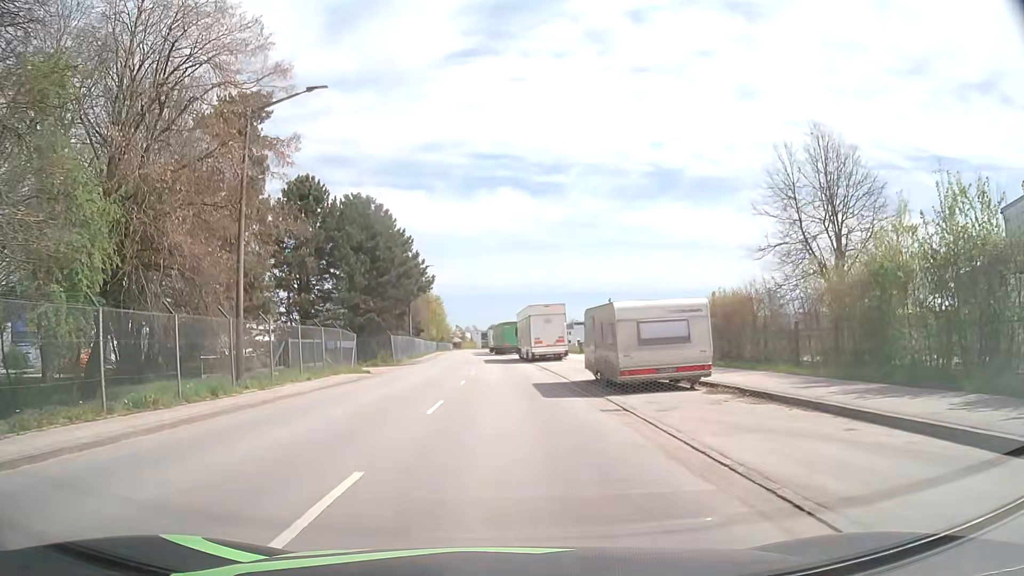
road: tertiary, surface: asphalt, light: Day
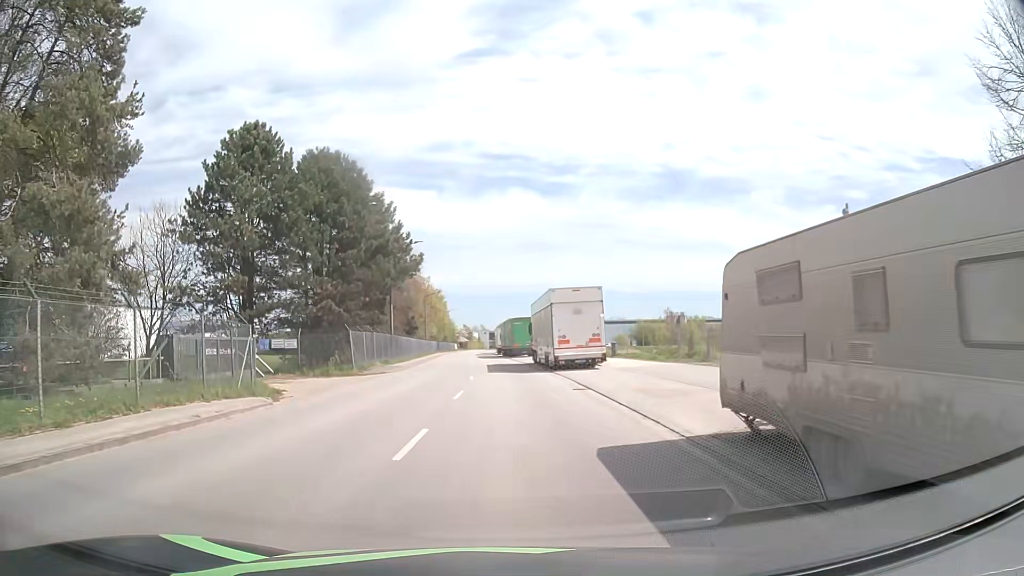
(0.0, +14.3) m; 0°
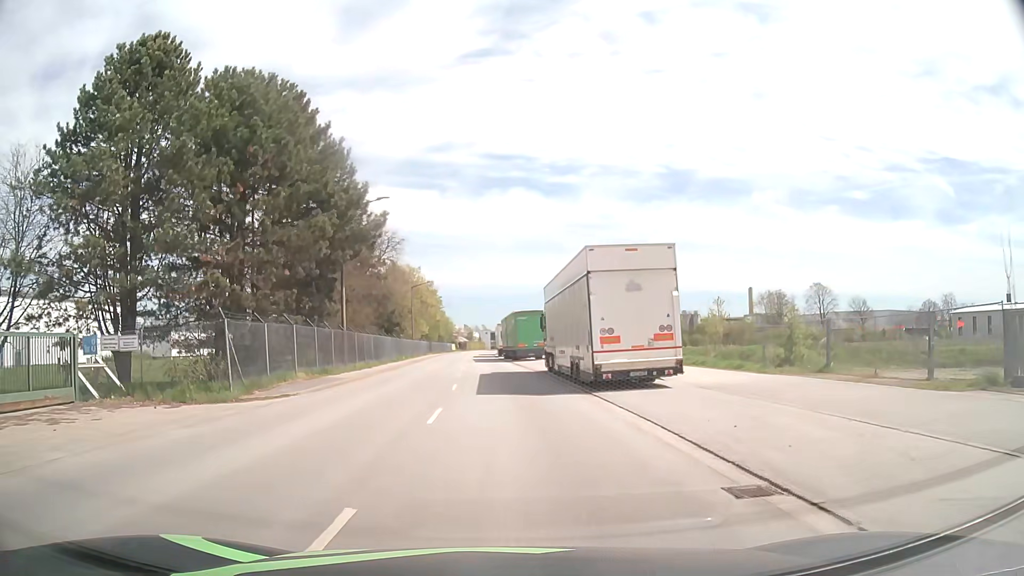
(-0.1, +14.3) m; 0°
(0, +10) (0, +20) (-1, +30) (-1, +40) (-2, +50) (-2, +60) (-3, +70) (-3, +80) (-4, +90) (-4, +100) m
